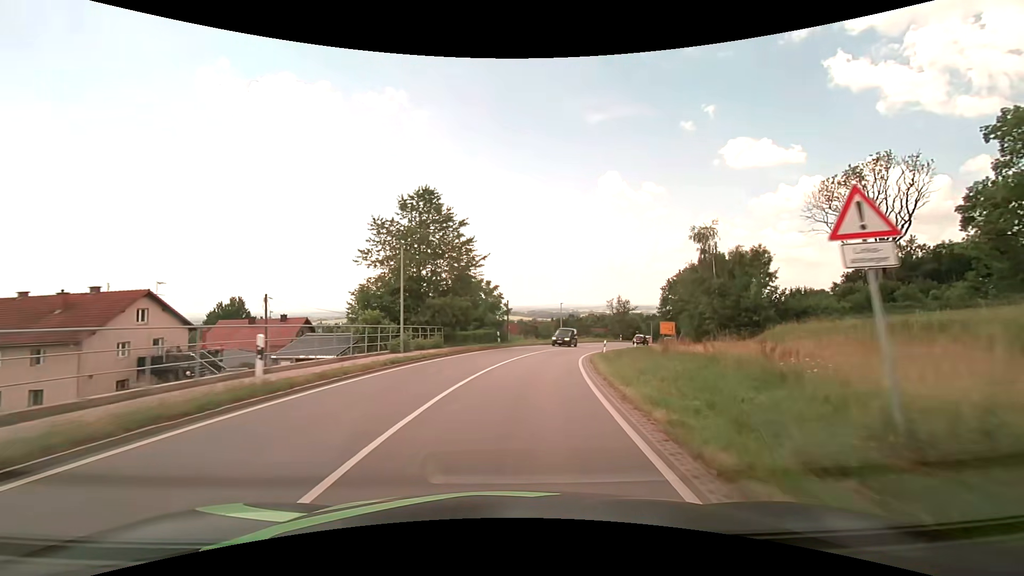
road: secondary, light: Day
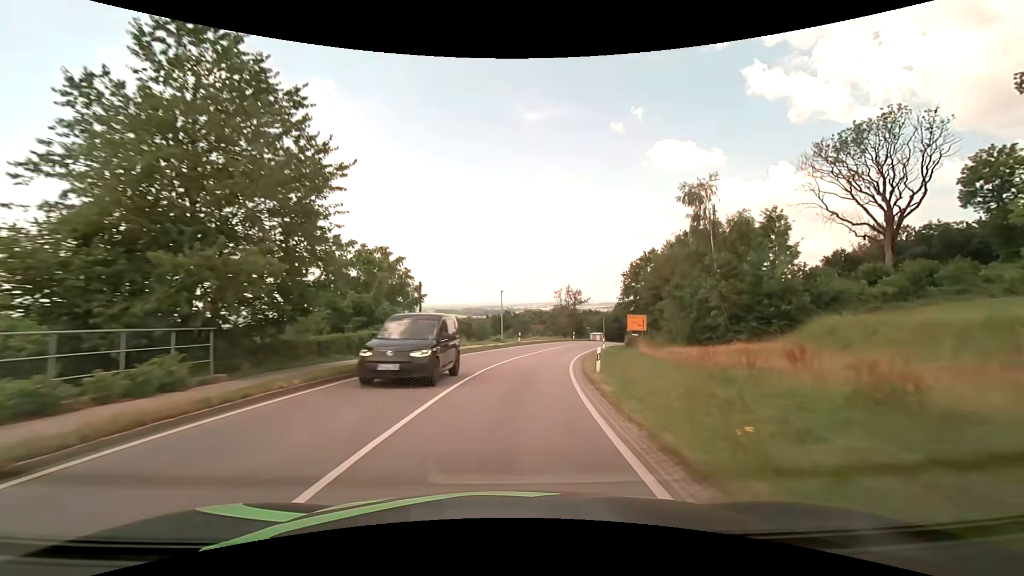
(+1.2, +18.1) m; +7°
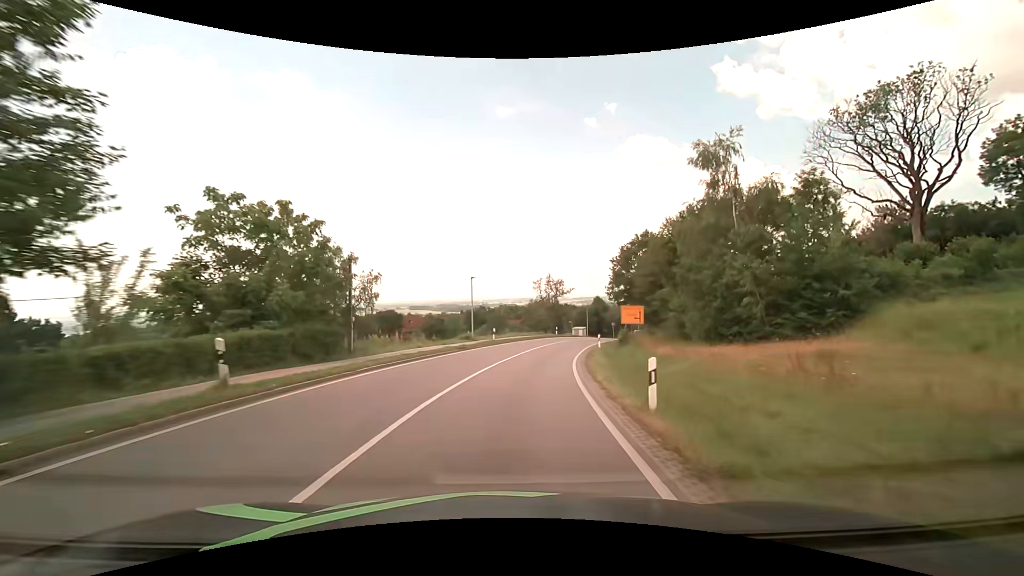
(+0.2, +9.1) m; +3°
(0, +10) (+1, +20) (+3, +30) (+5, +40) (+7, +49) (+11, +59) (+15, +68) (+19, +77) (+23, +86) (+28, +95) m
